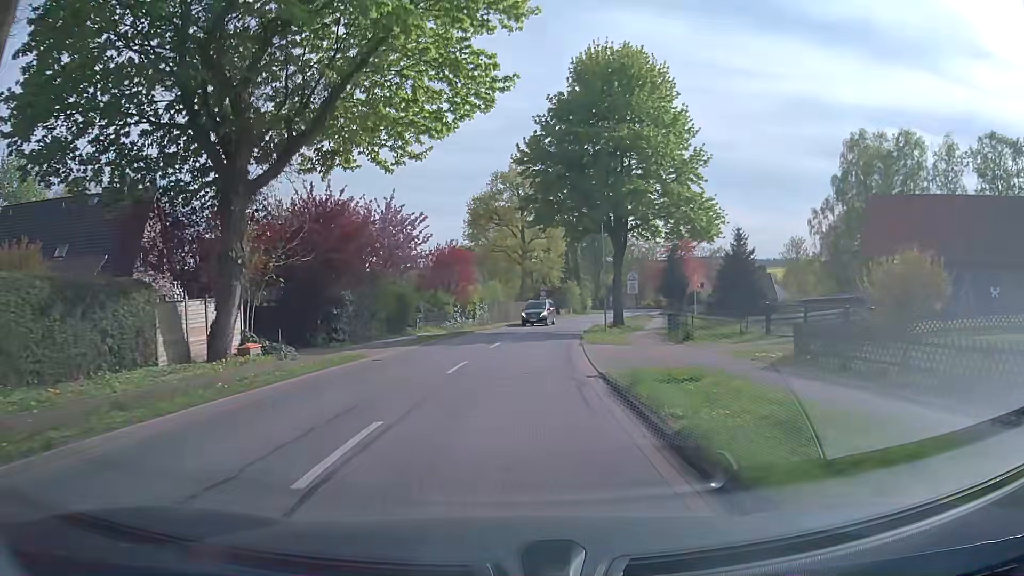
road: secondary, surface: asphalt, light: Day
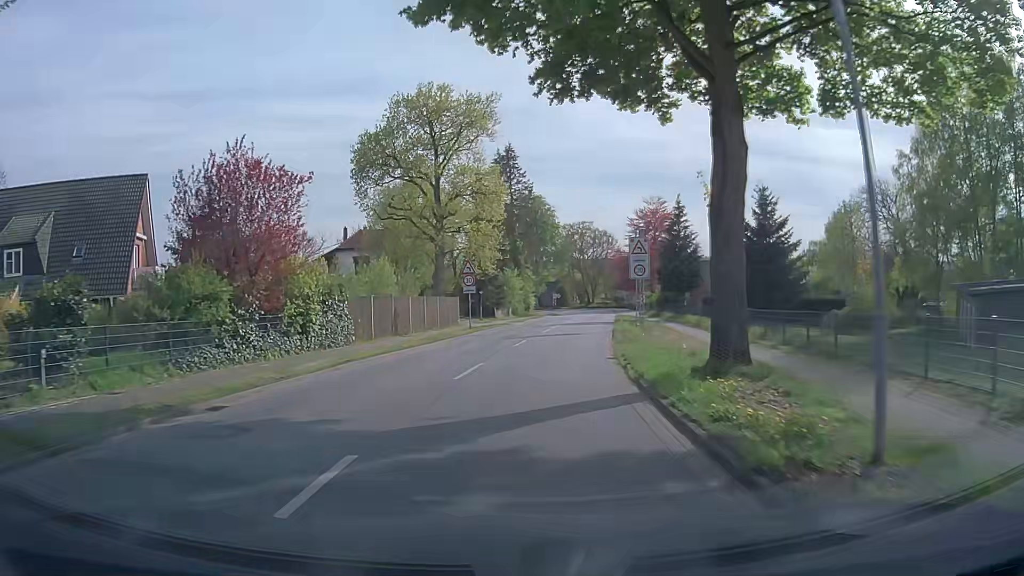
(+1.4, +29.8) m; +6°
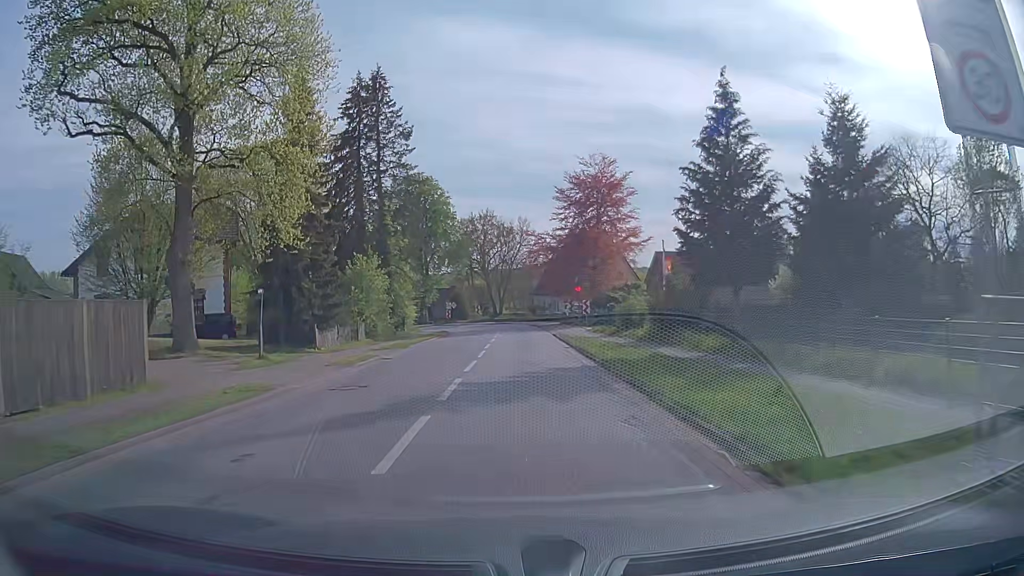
(+2.6, +29.3) m; +9°
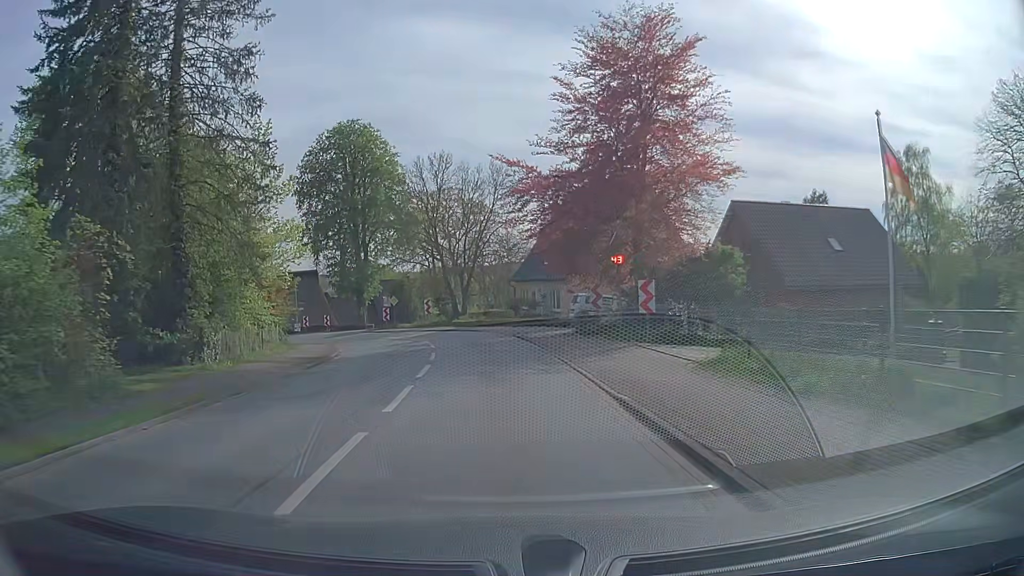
(+0.8, +29.0) m; +2°
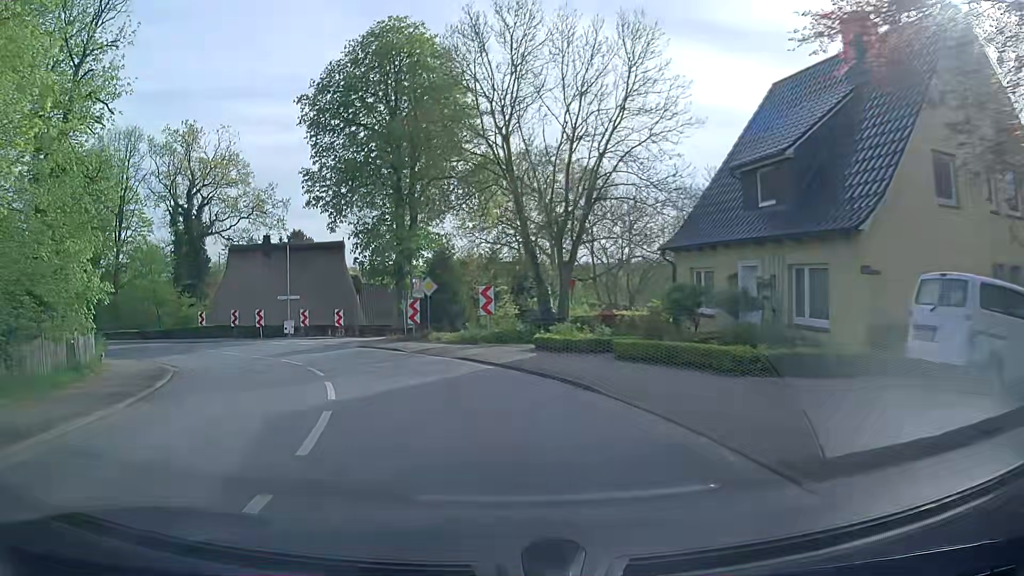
(-1.4, +26.7) m; -9°
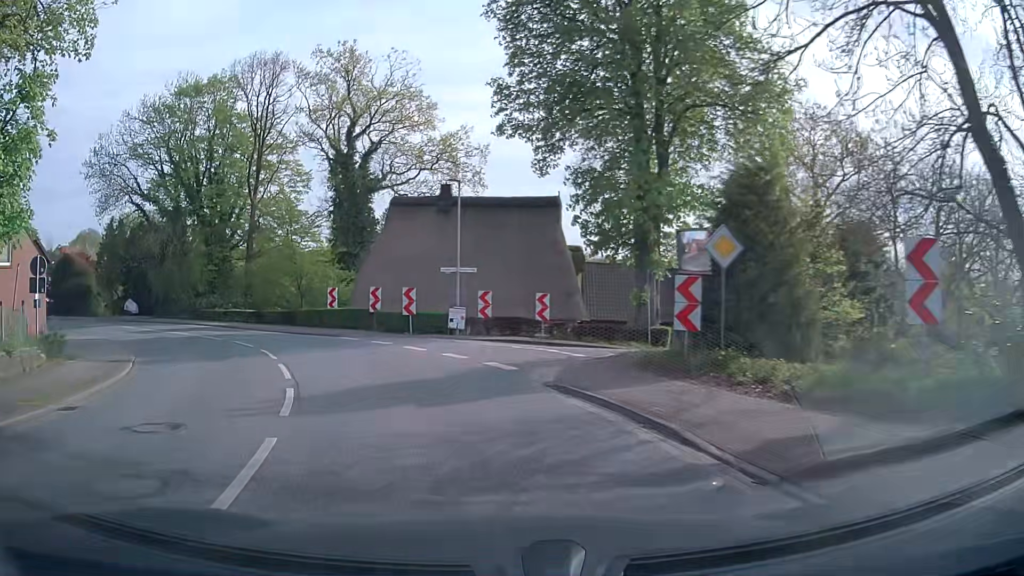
(-2.3, +16.3) m; -19°
(-1, +10) (-5, +19) (-10, +28) (-17, +34) (-26, +40) (-35, +44) (-44, +48) (-53, +52) (-63, +55) (-73, +57) m
